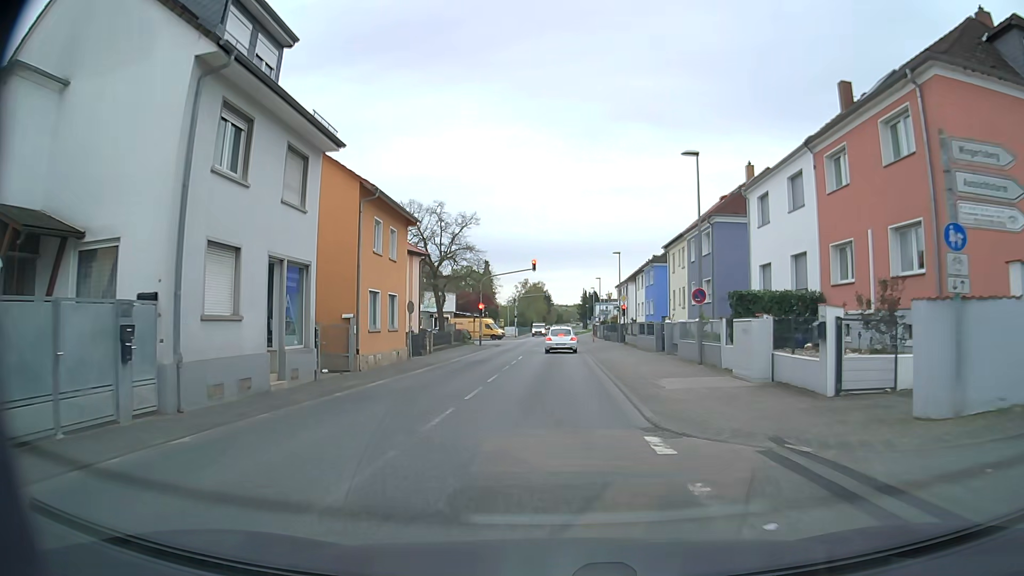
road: secondary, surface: asphalt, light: Day
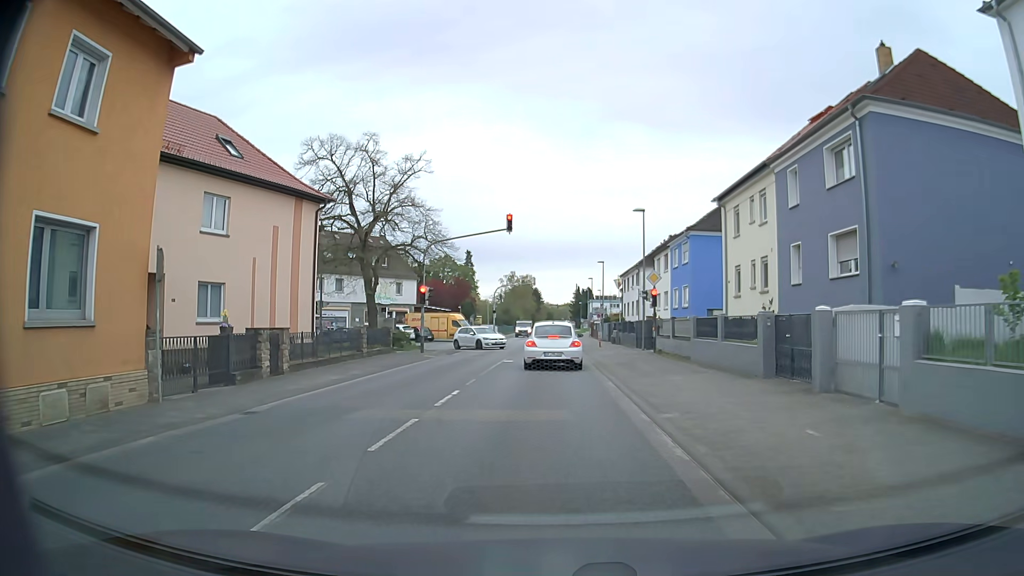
(+0.1, +20.0) m; +1°
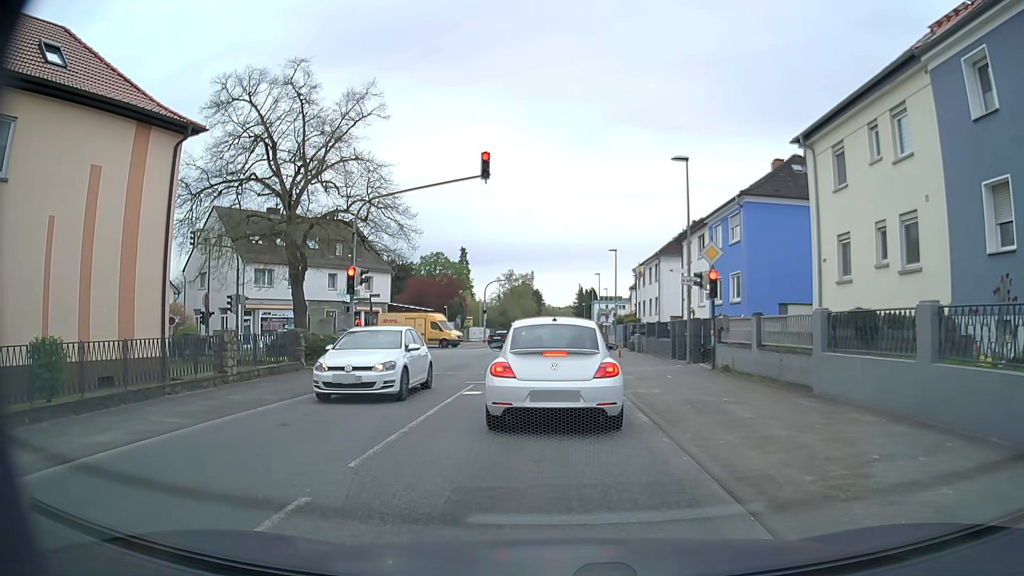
(+0.1, +11.7) m; +2°
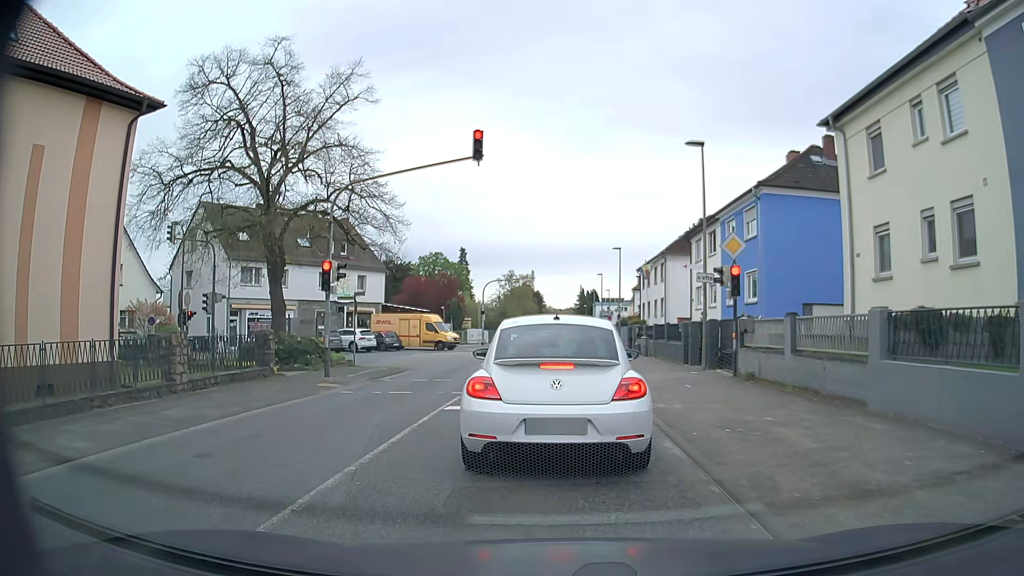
(-0.1, +2.3) m; -2°
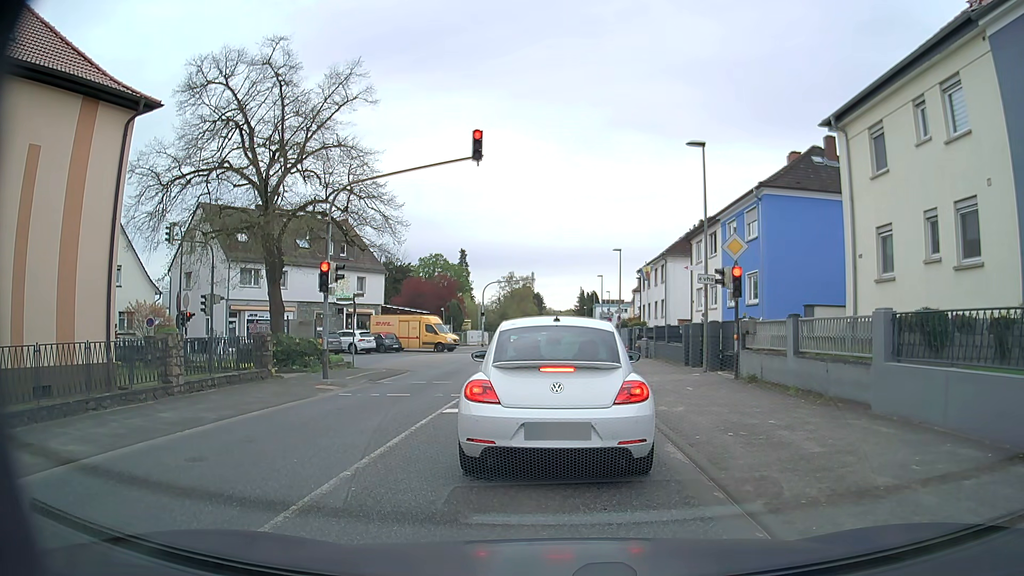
(0.0, +0.2) m; 0°
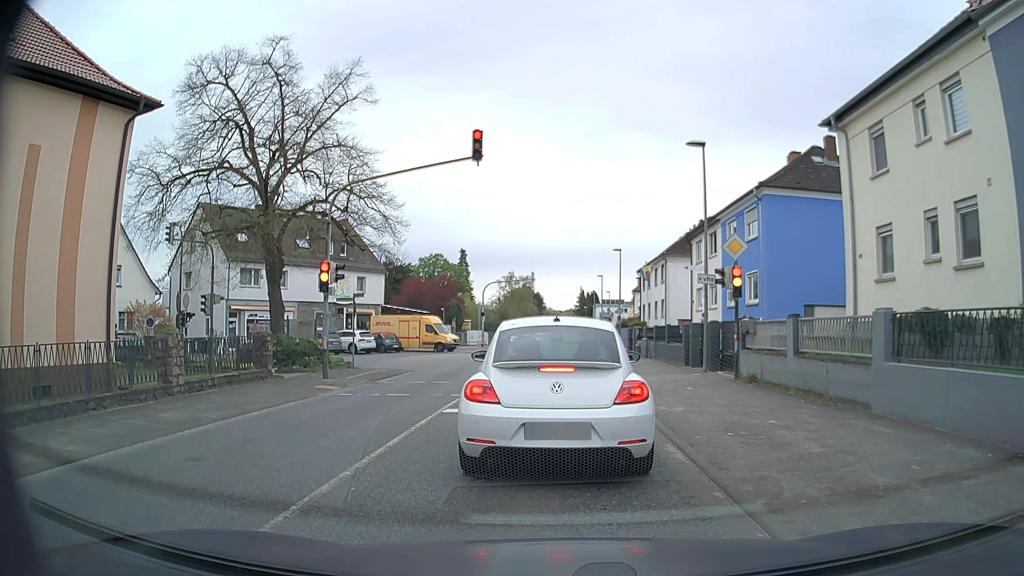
(0.0, 0.0) m; 0°
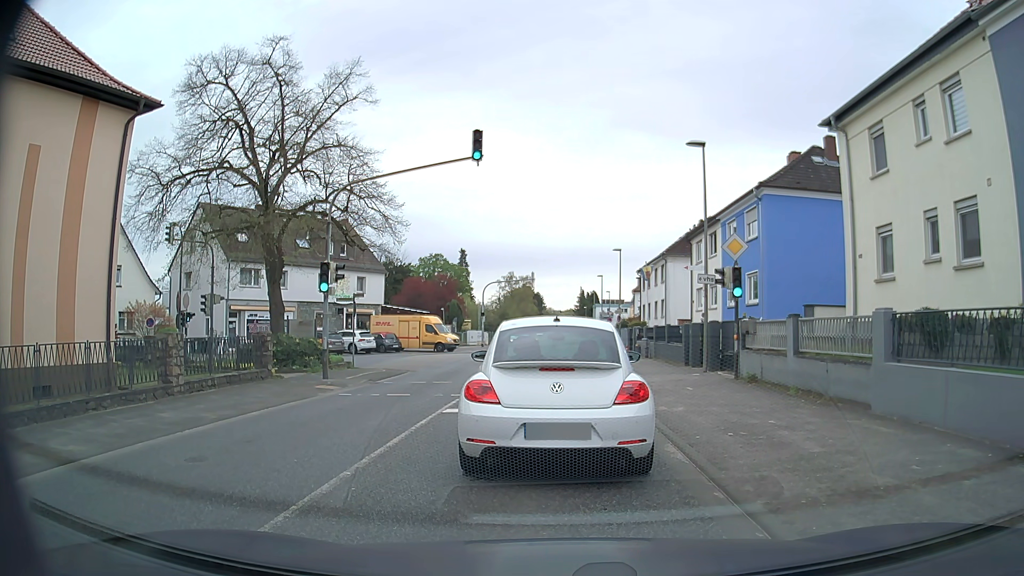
(0.0, 0.0) m; 0°
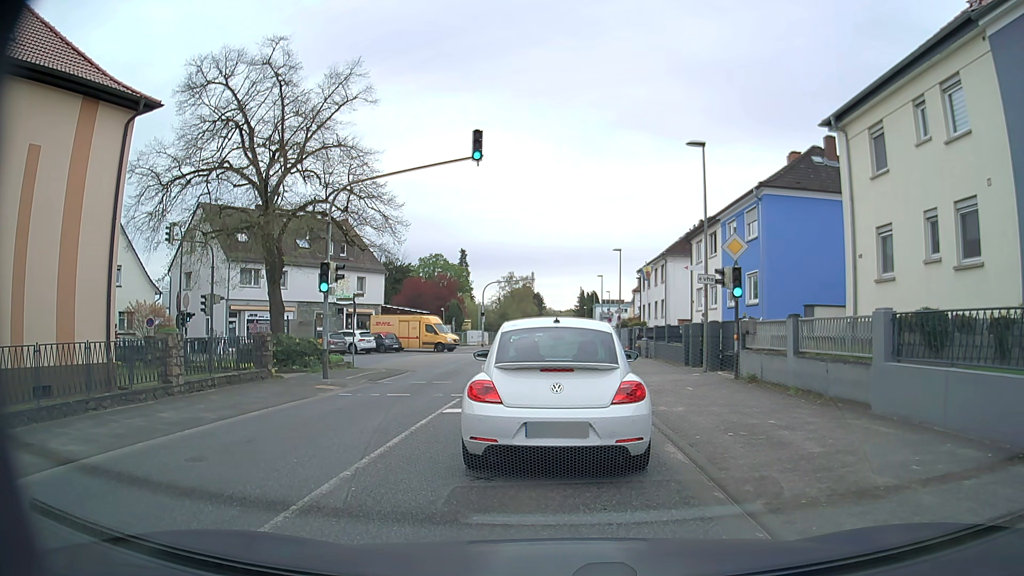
(0.0, 0.0) m; 0°
(0, +10) (0, +20) (0, +30) (0, +40) (0, +50) (0, +60) (0, +70) (0, +80) (0, +90) (0, +100) m
